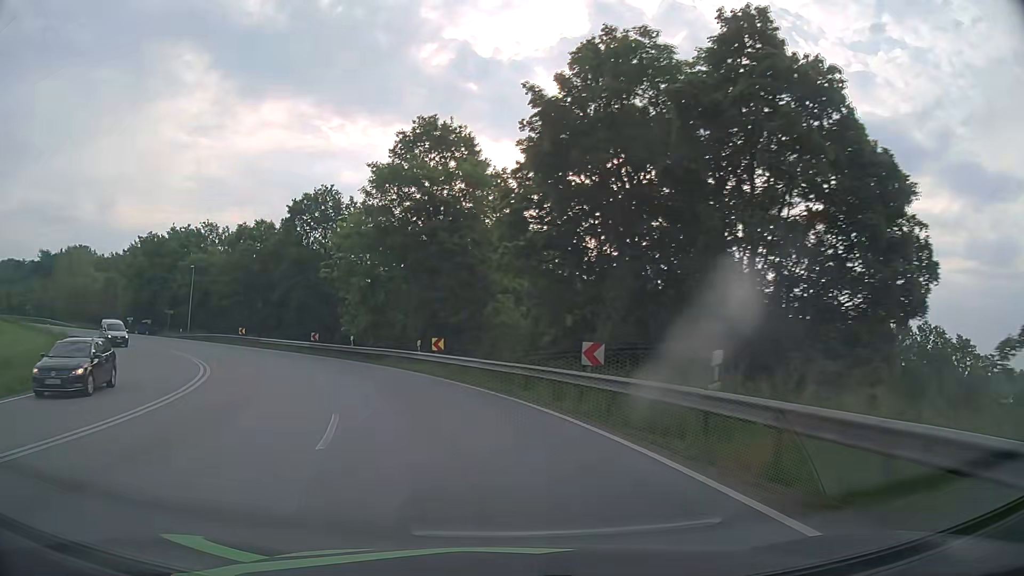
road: primary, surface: asphalt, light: Day
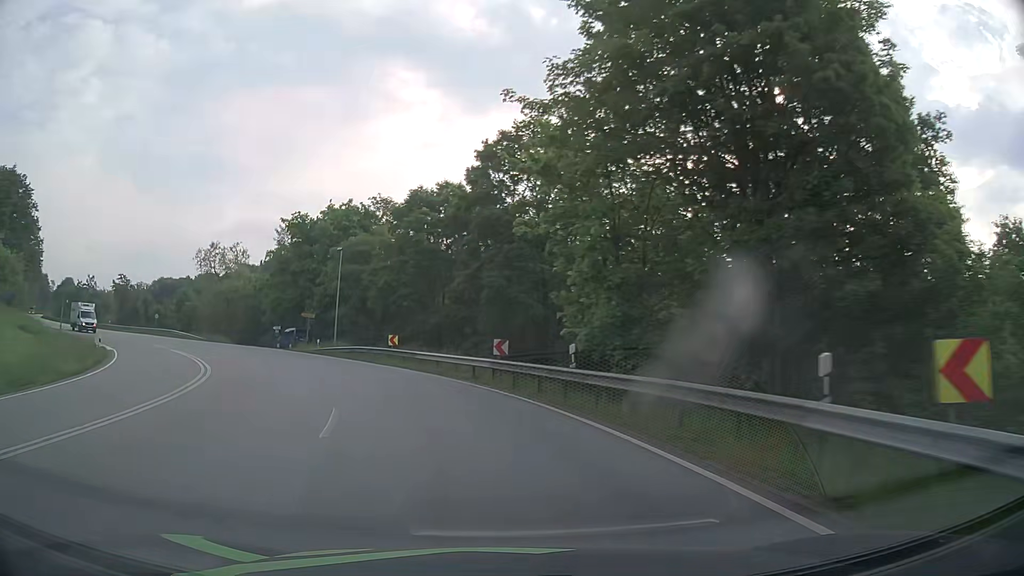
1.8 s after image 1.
(-4.3, +23.0) m; -21°
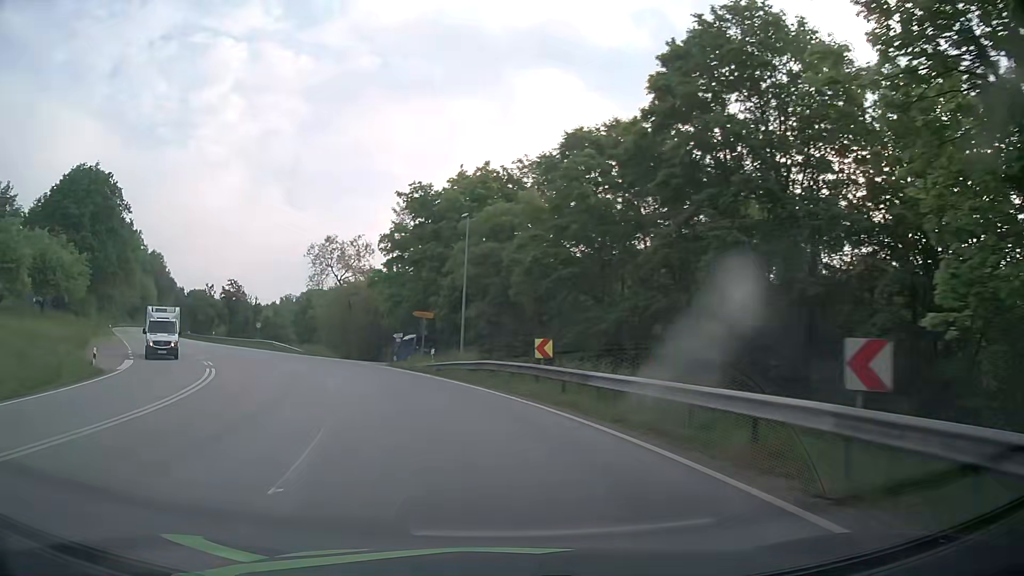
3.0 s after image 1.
(-1.9, +15.6) m; -14°
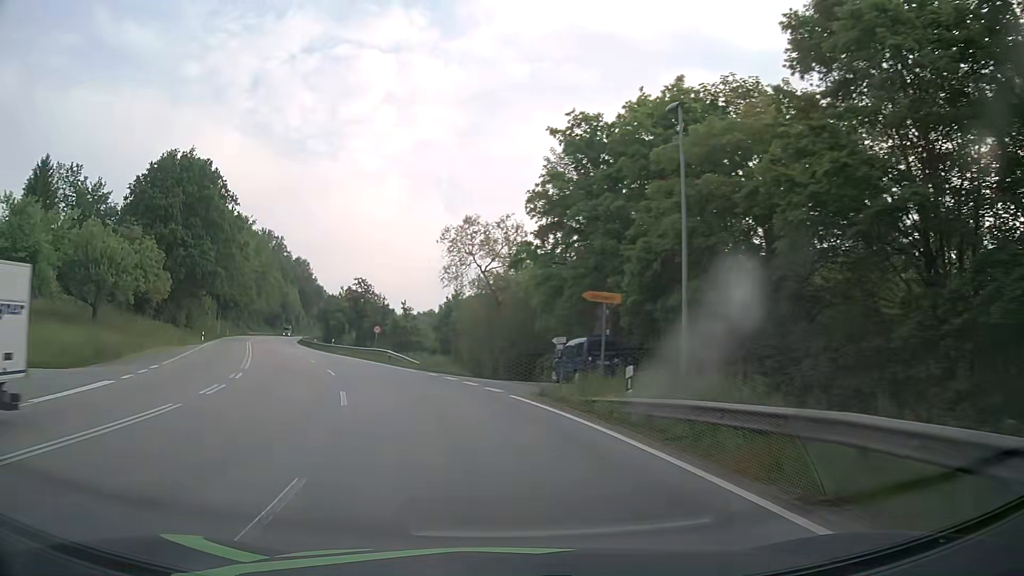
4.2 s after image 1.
(-2.0, +15.6) m; -14°
(-1, +10) (-3, +20) (-6, +29) (-10, +39) (-13, +48) (-17, +57) (-21, +66) (-25, +76) (-28, +85) (-32, +94) m
